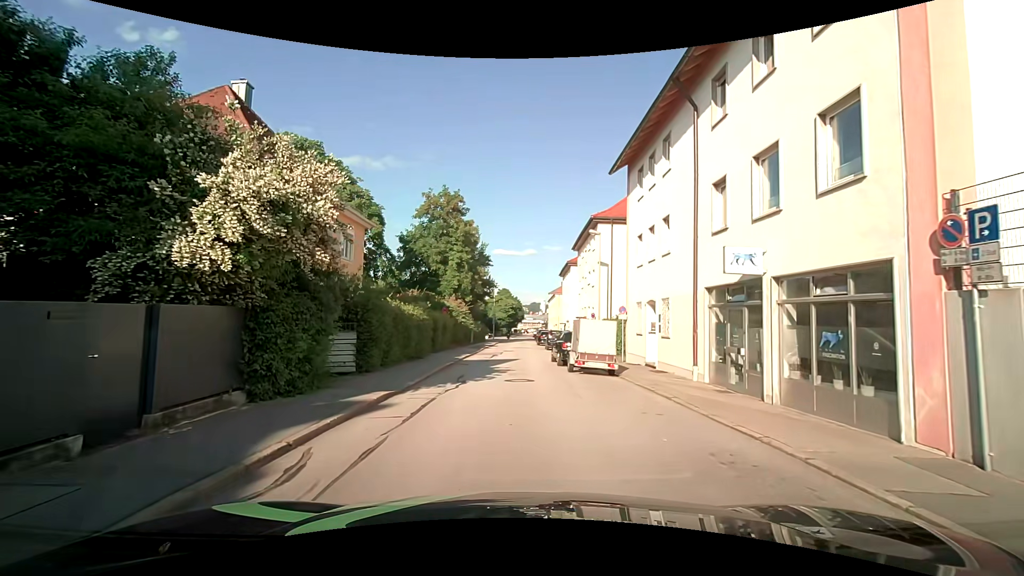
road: residential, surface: asphalt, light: Day
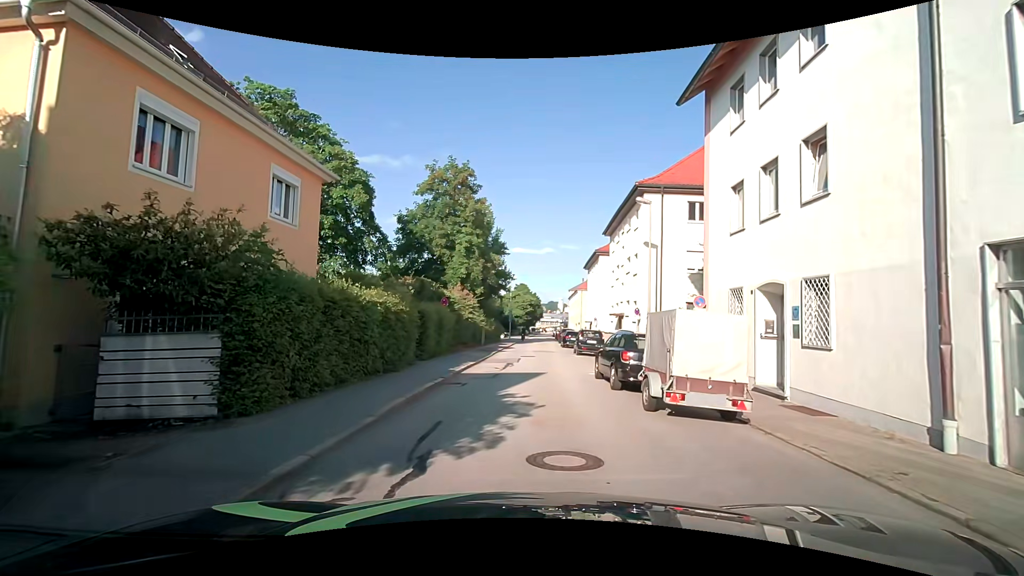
(-0.1, +8.0) m; -2°
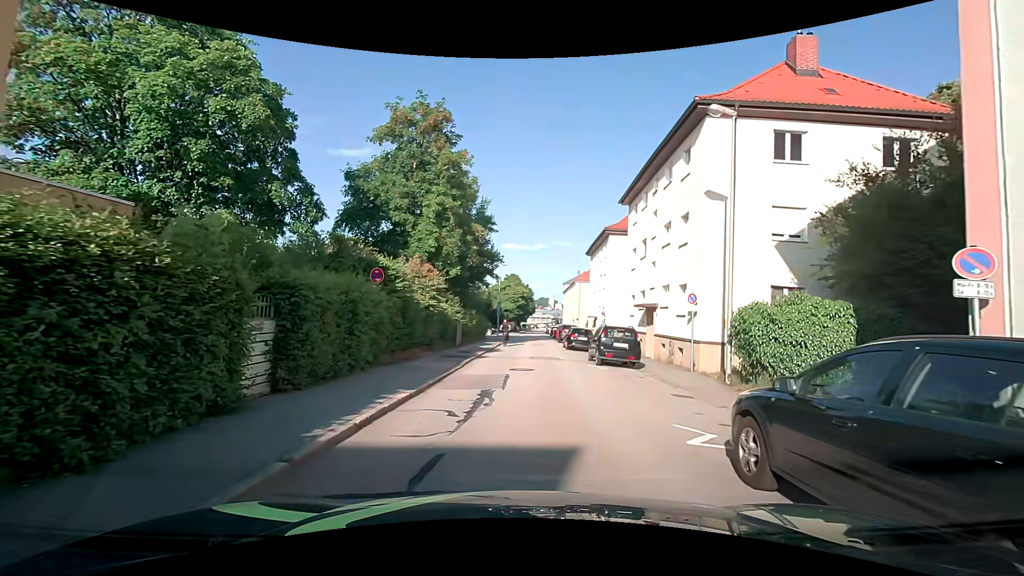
(+0.2, +10.3) m; +1°
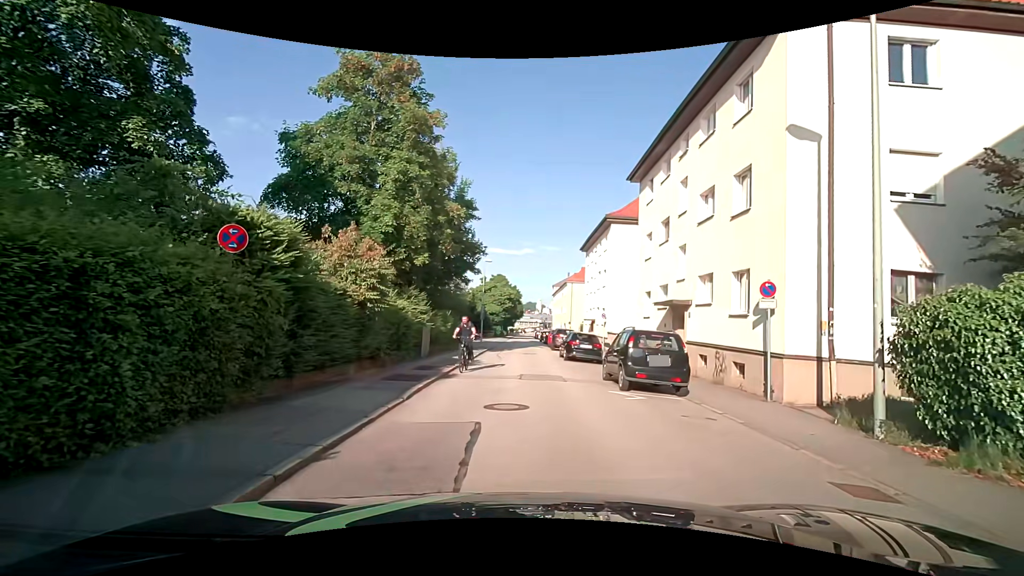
(+0.1, +6.4) m; +3°
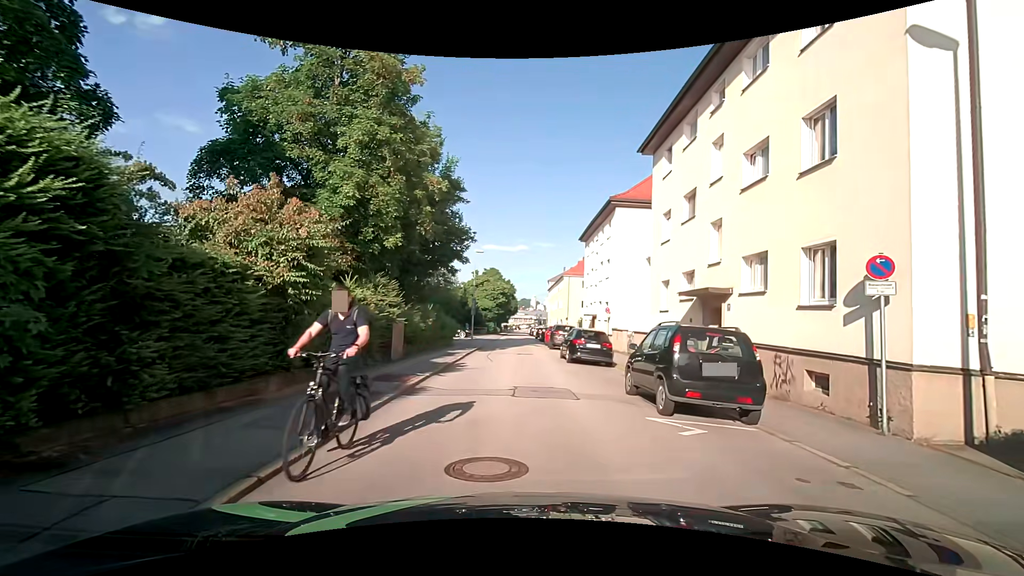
(-0.1, +3.9) m; +1°
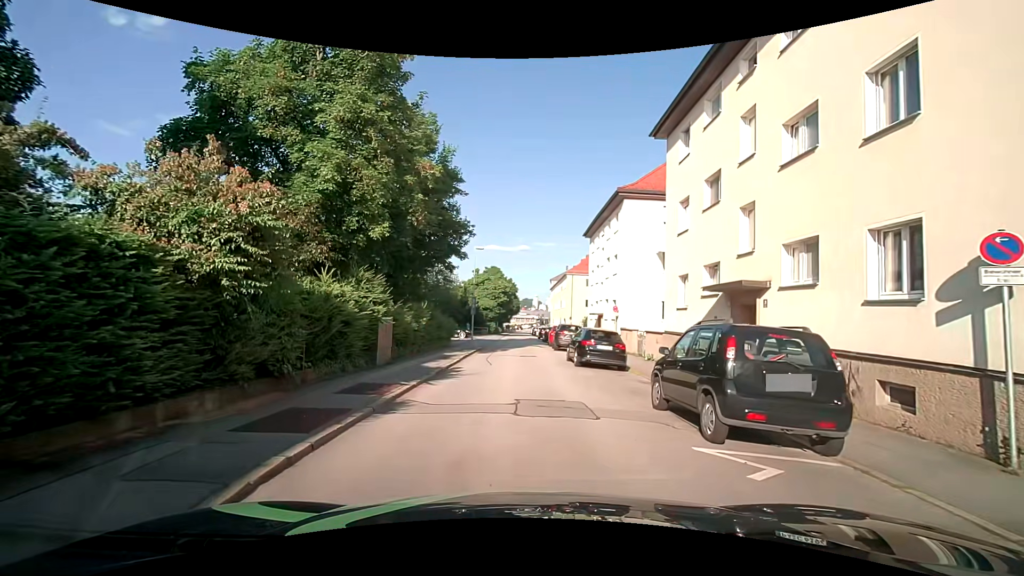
(0.0, +2.0) m; -1°
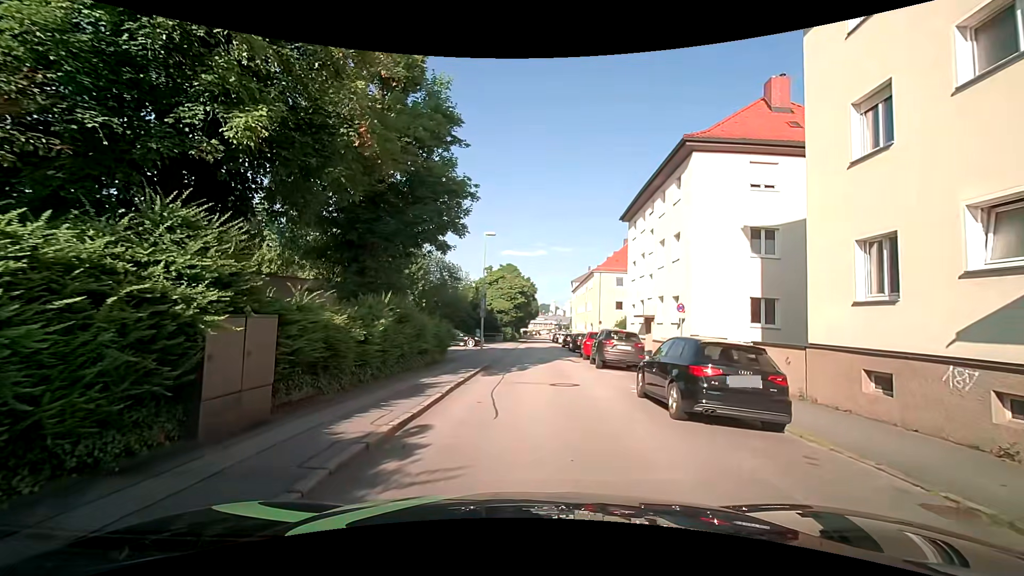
(-0.2, +9.0) m; -3°
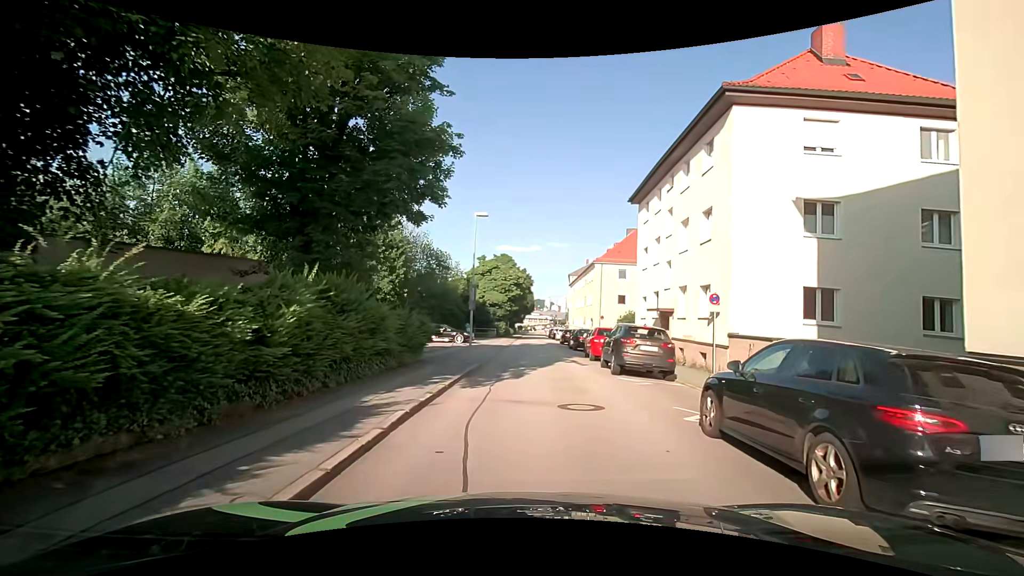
(+0.1, +4.4) m; -1°
